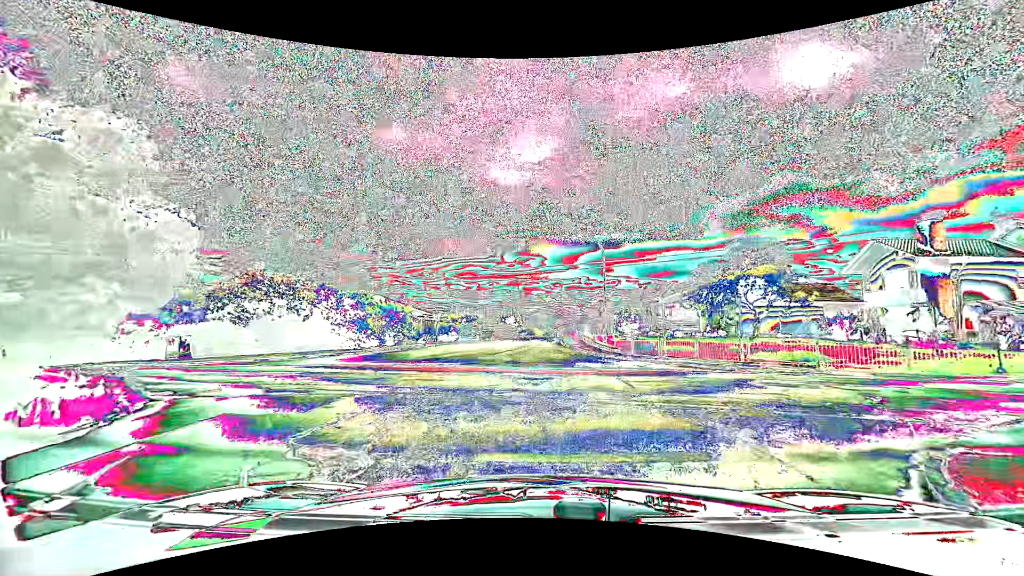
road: residential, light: Day
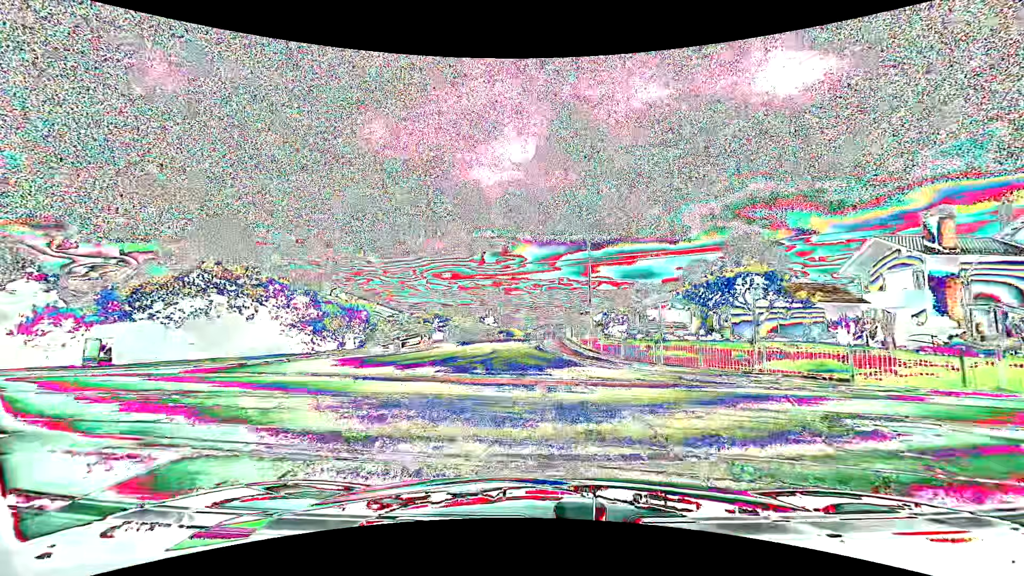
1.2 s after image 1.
(+0.1, +3.5) m; +1°
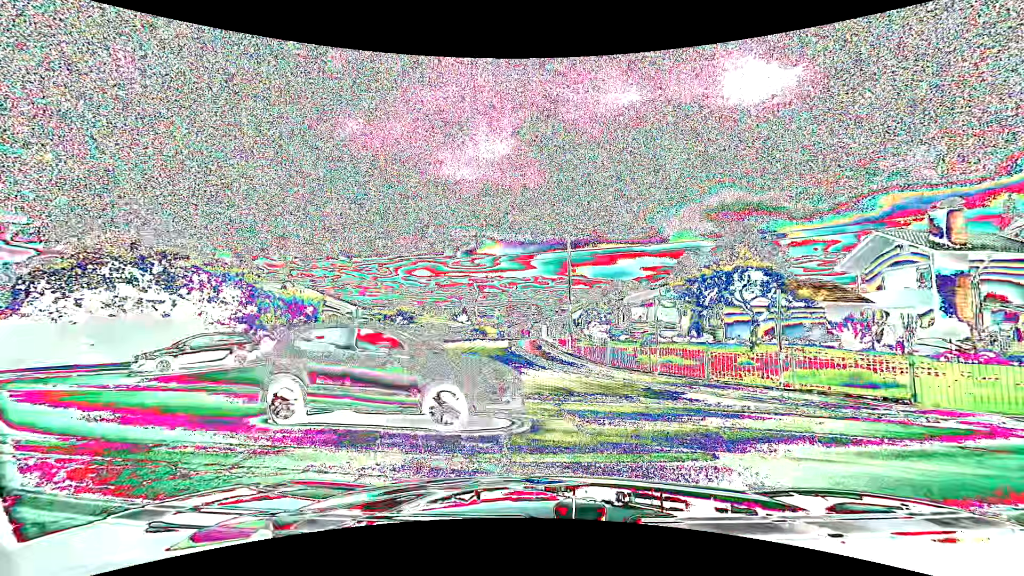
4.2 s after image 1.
(+0.1, +3.8) m; +2°
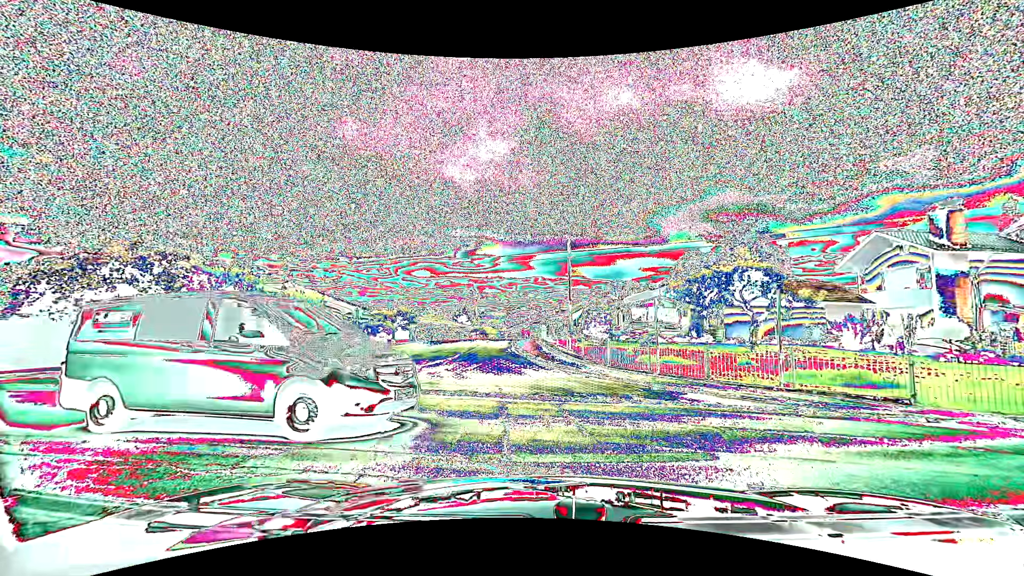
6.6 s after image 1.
(0.0, +0.1) m; 0°
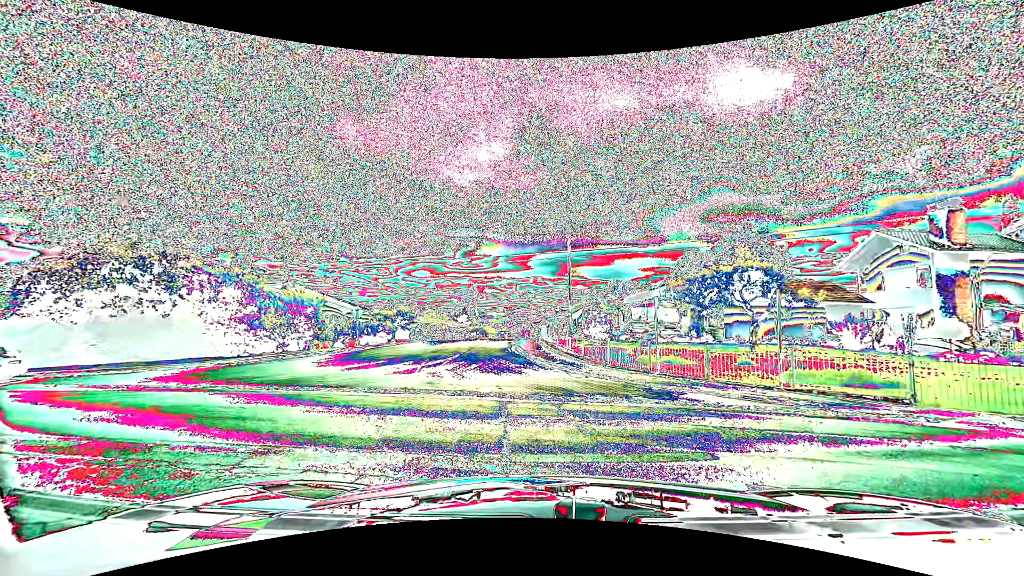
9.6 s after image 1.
(0.0, 0.0) m; 0°
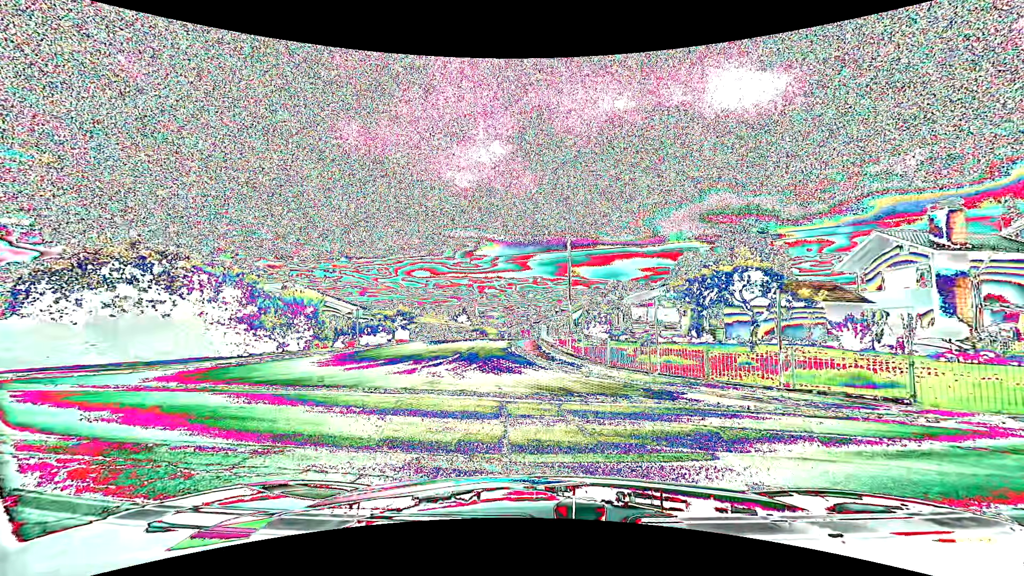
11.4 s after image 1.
(0.0, 0.0) m; 0°
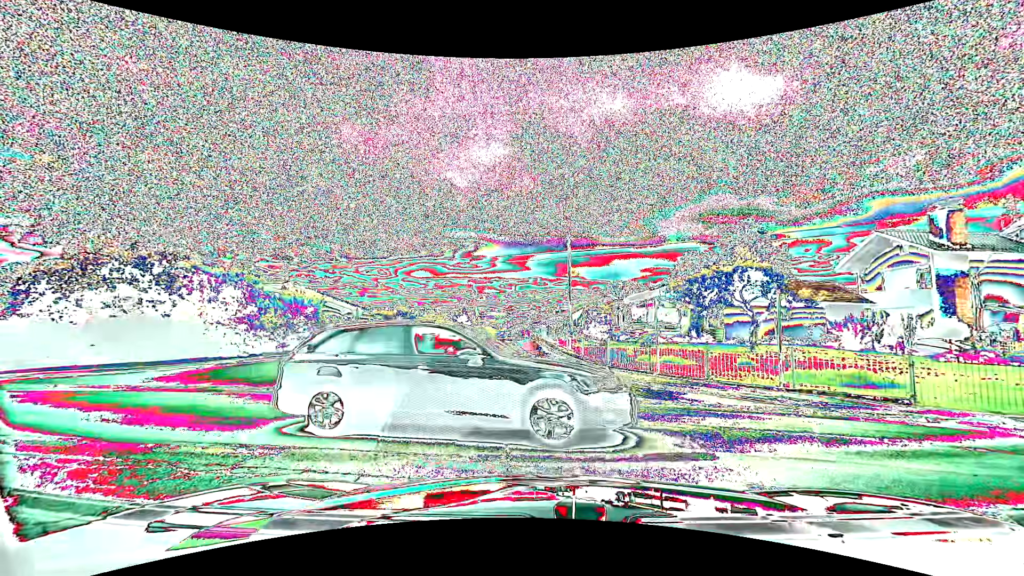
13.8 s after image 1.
(0.0, 0.0) m; 0°
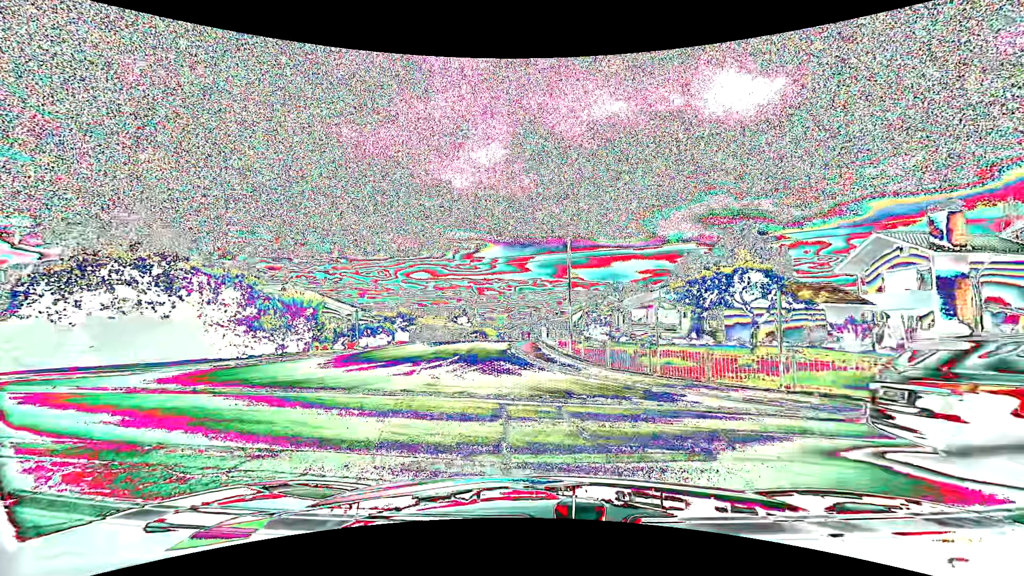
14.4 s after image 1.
(0.0, 0.0) m; 0°
(-2, +10) (-10, +15) (-20, +18) (-29, +21) (-39, +24) (-49, +27) (-58, +29) (-68, +32) (-78, +35) (-87, +38) m
